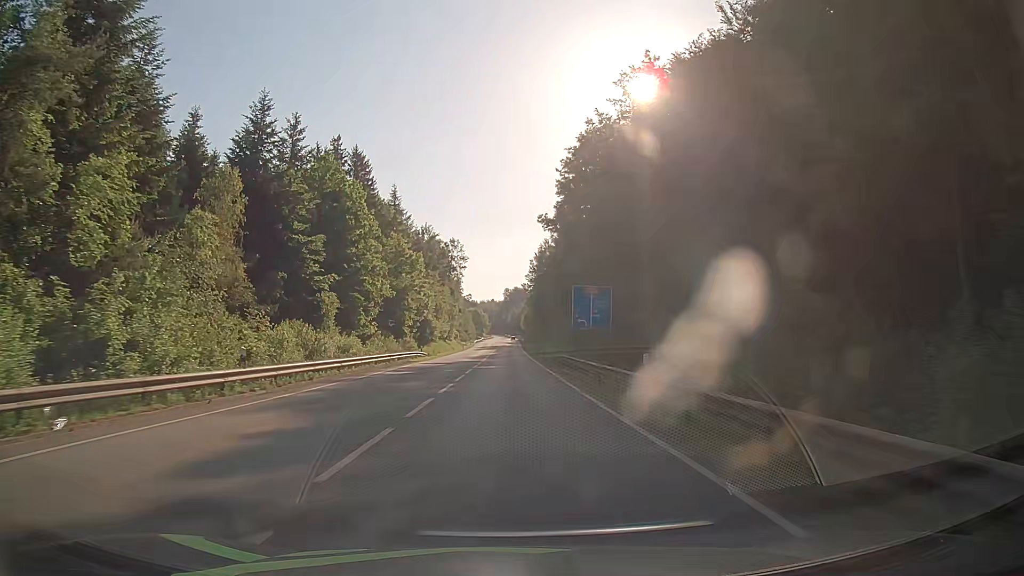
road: secondary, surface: asphalt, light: Day
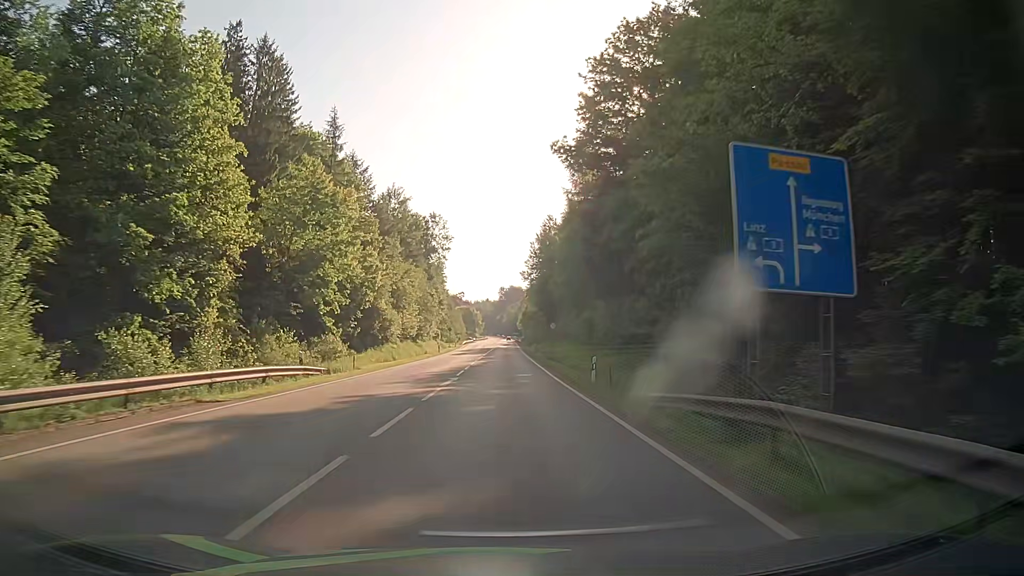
(+0.1, +32.6) m; 0°
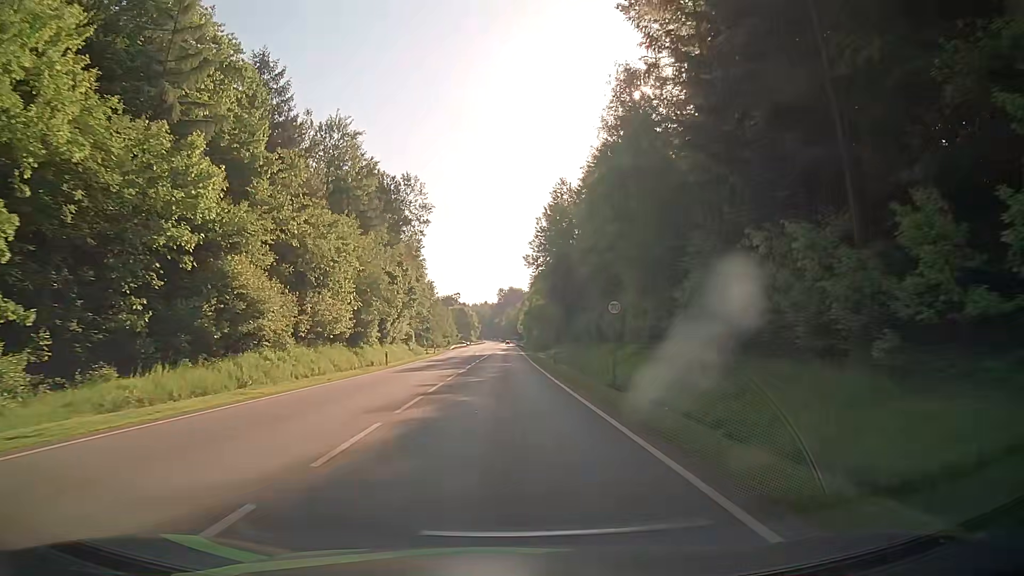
(+0.3, +32.4) m; 0°
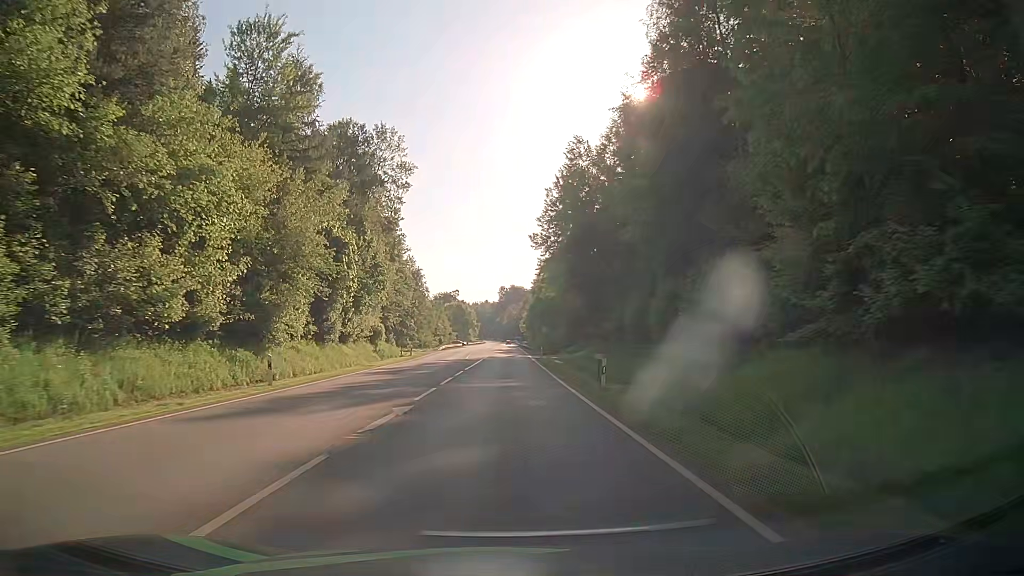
(0.0, +21.5) m; 0°
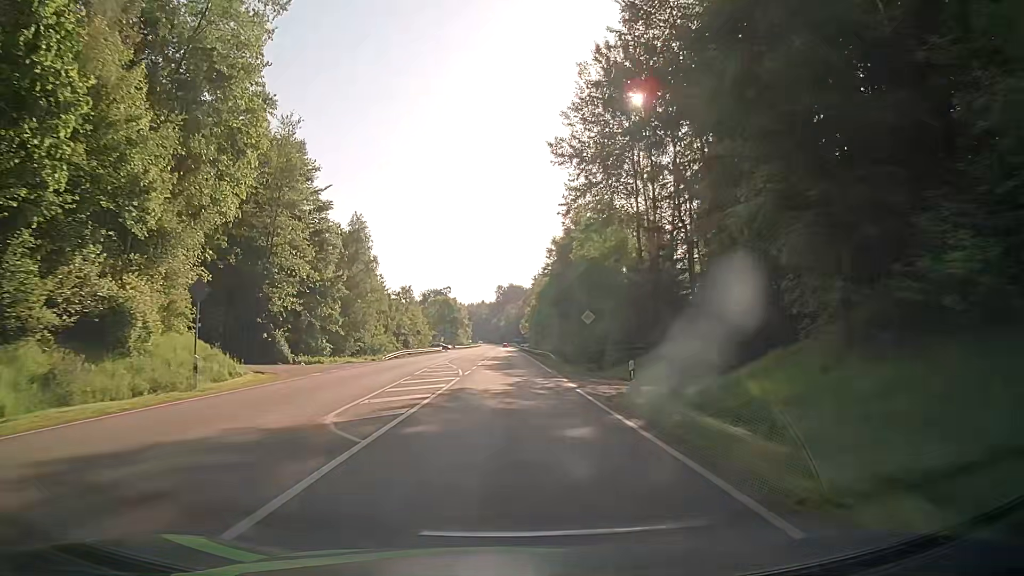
(-0.2, +42.9) m; 0°
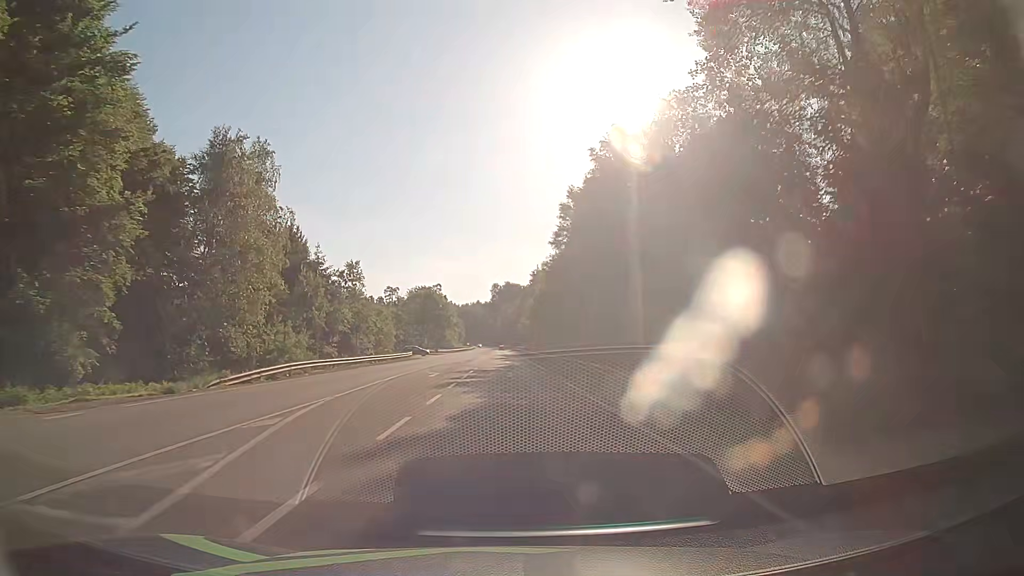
(+0.1, +32.2) m; 0°
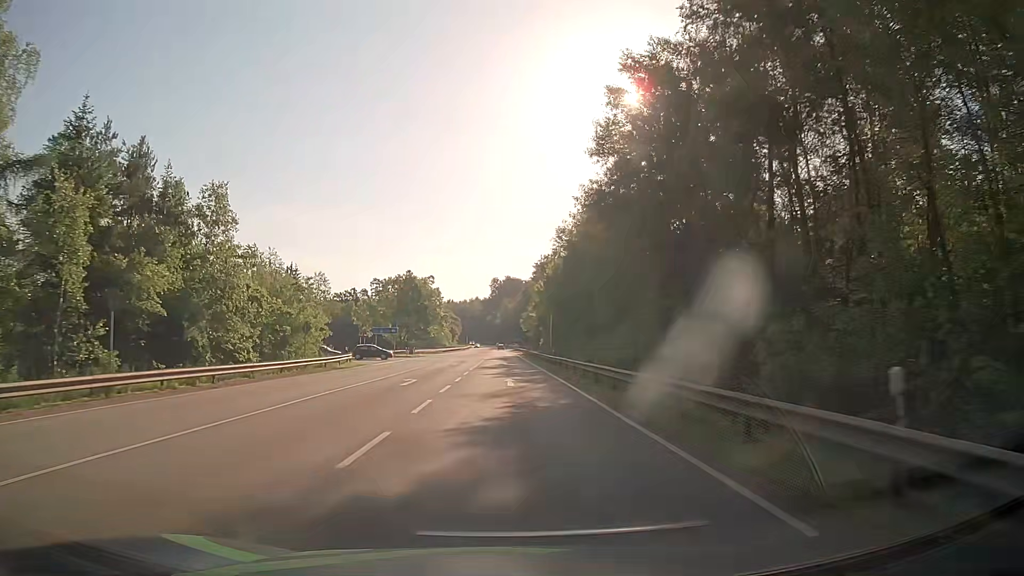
(0.0, +32.2) m; 0°
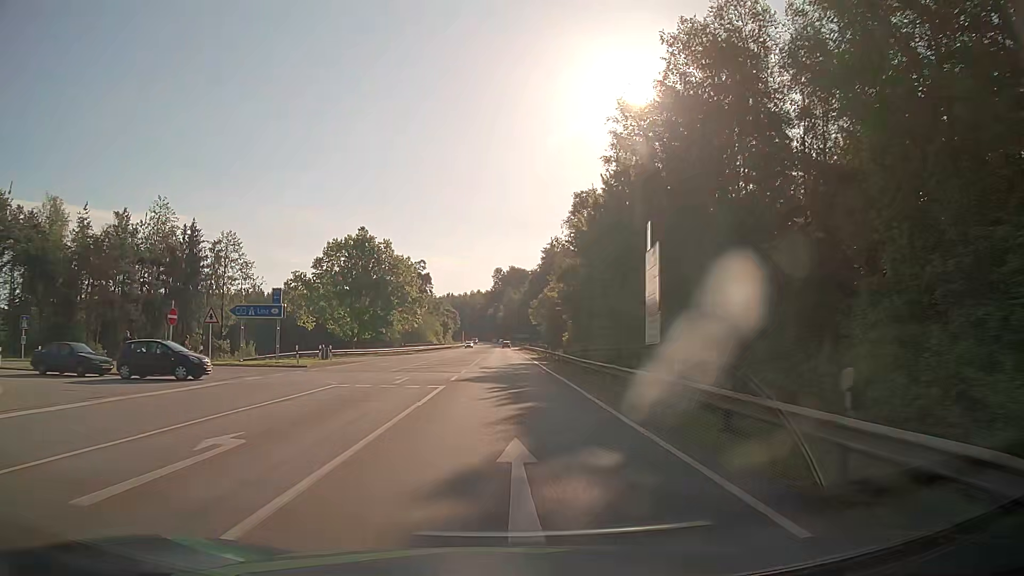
(+0.2, +43.1) m; 0°
(0, +10) (0, +20) (0, +30) (0, +40) (0, +50) (0, +60) (0, +70) (0, +80) (0, +90) (-1, +100) m
